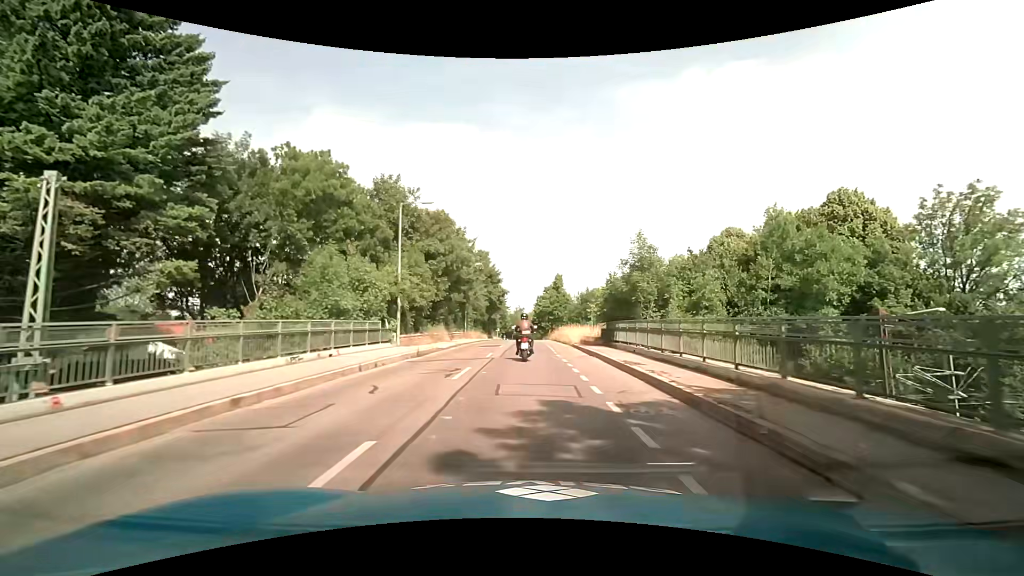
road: tertiary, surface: asphalt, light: Day
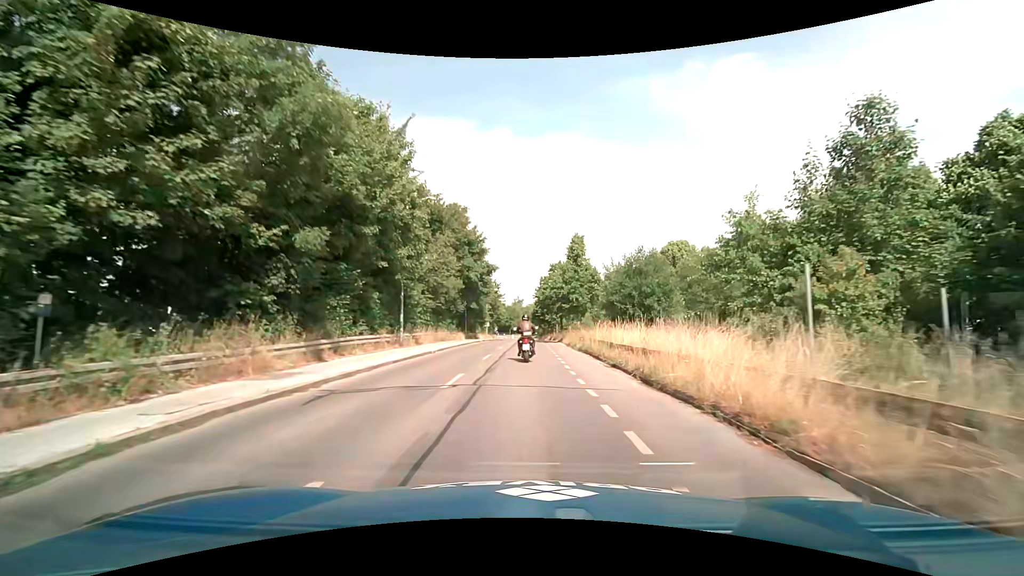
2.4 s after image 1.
(+0.1, +28.4) m; 0°
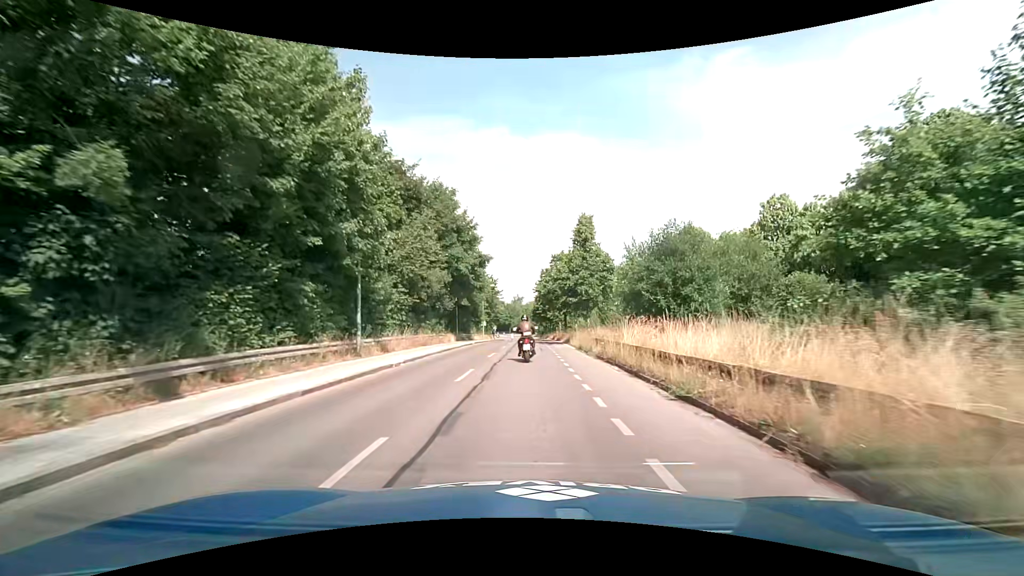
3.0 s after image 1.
(0.0, +7.2) m; 0°
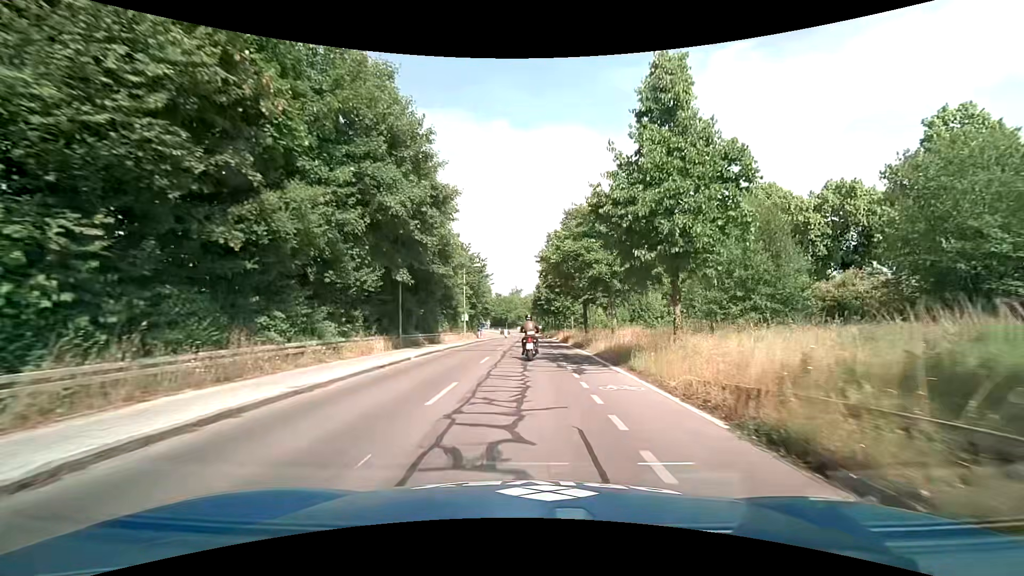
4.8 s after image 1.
(0.0, +21.9) m; 0°
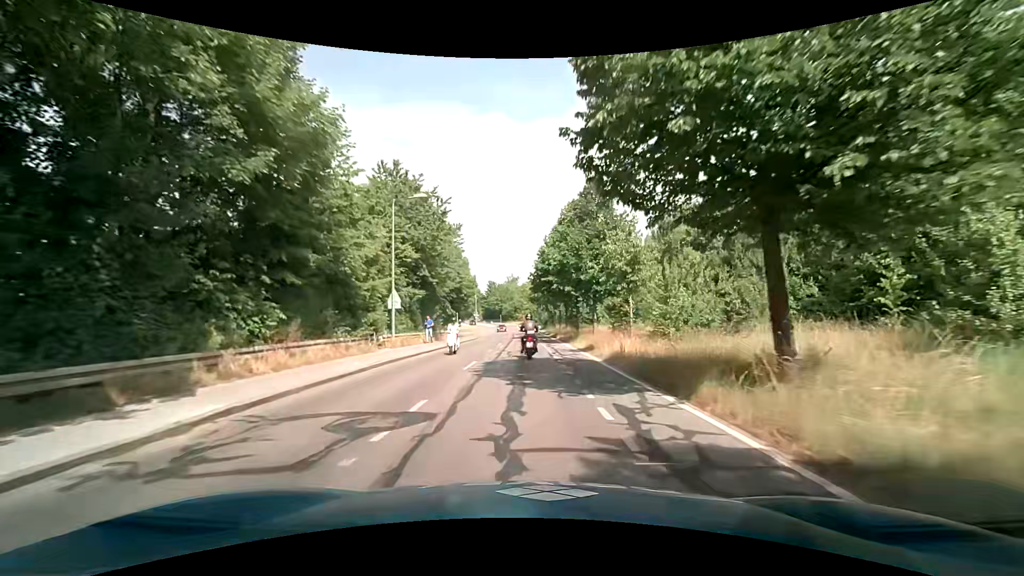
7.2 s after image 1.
(-0.1, +29.5) m; 0°
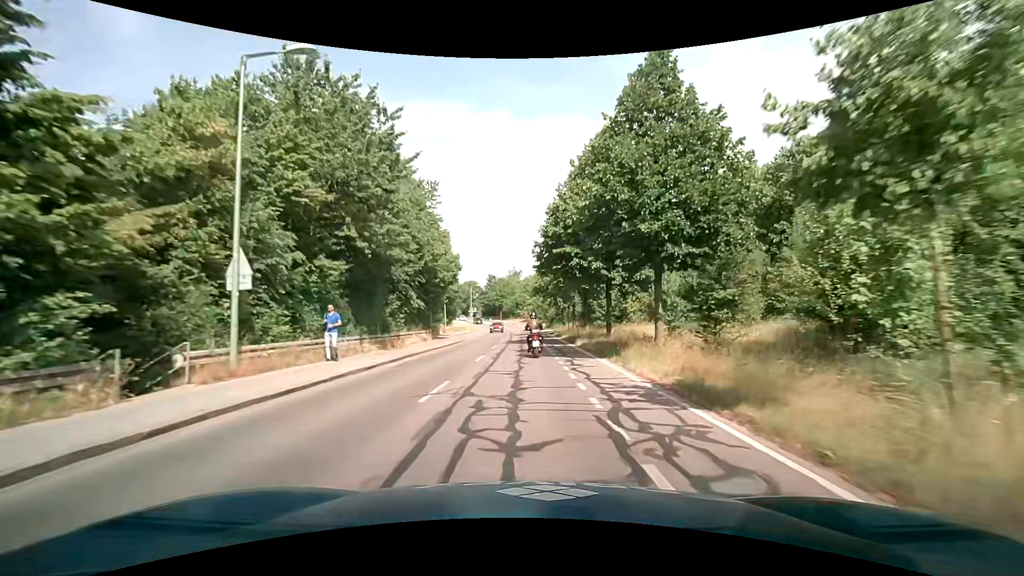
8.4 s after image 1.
(-0.1, +15.3) m; -1°
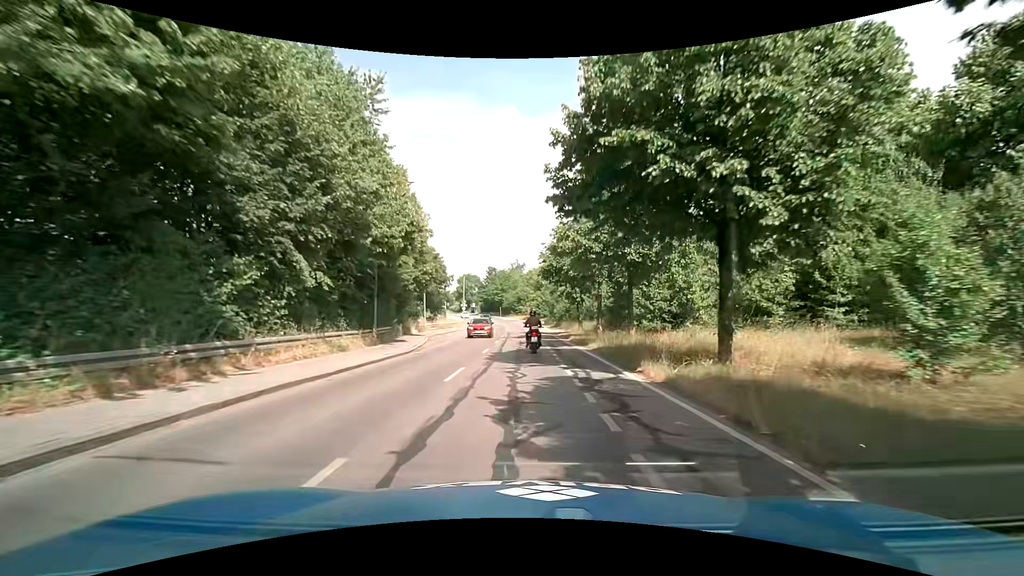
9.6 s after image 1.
(0.0, +15.8) m; -1°
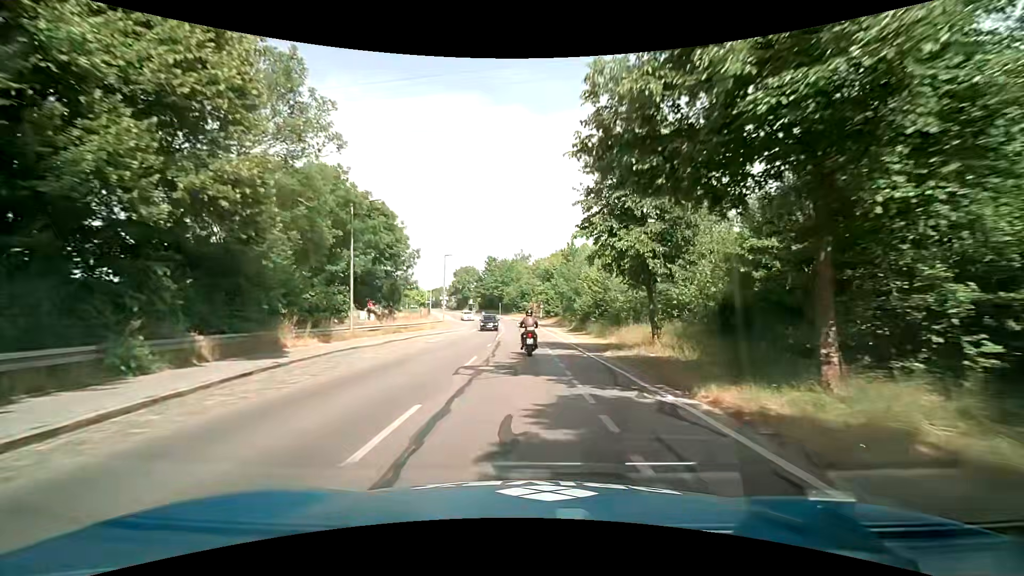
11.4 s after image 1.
(-0.1, +24.2) m; 0°
(0, +10) (0, +20) (0, +30) (-1, +40) (-1, +50) (-2, +60) (-2, +70) (-4, +80) (-5, +90) (-7, +100) m
